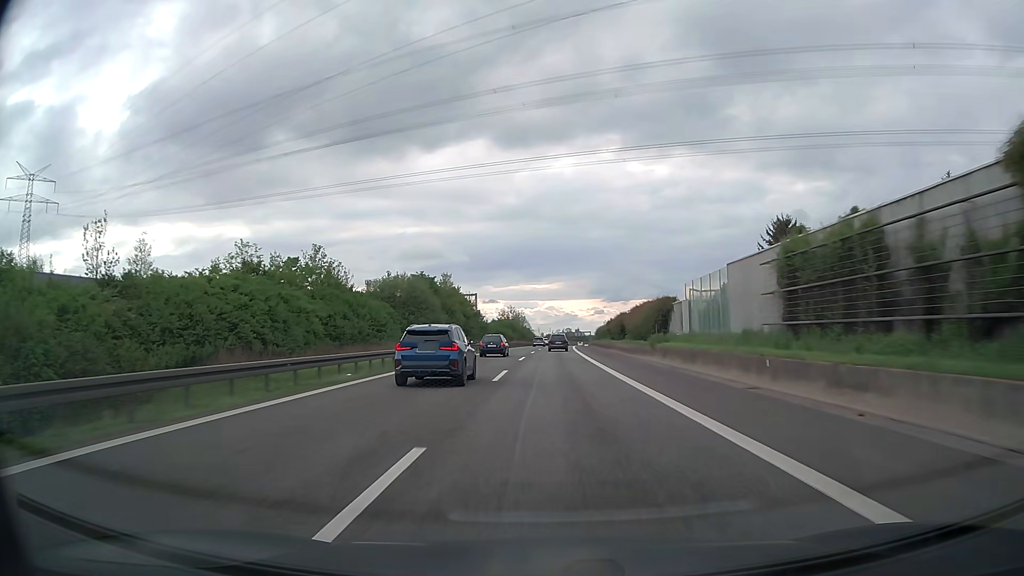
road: motorway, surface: asphalt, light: Day
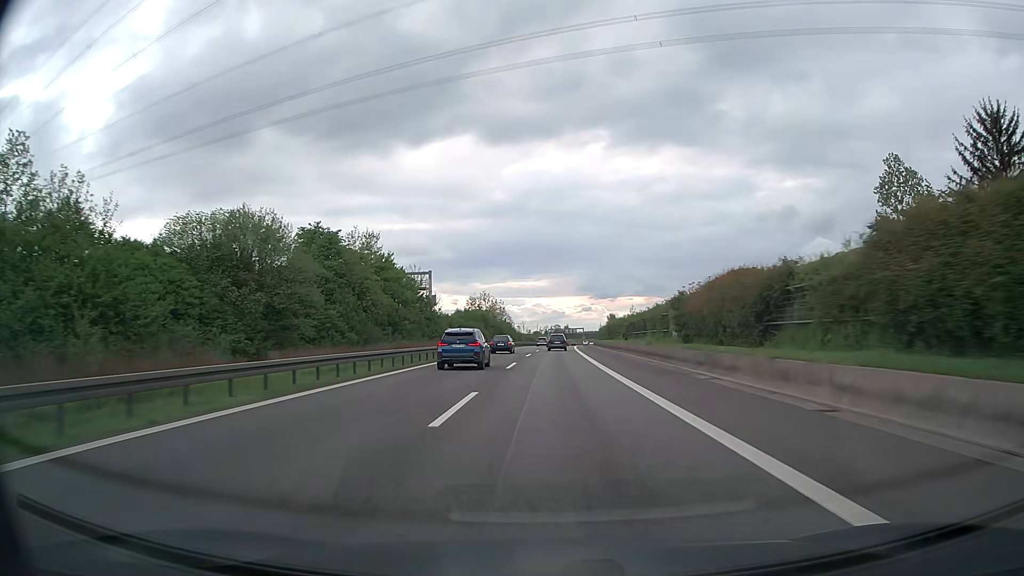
(+0.4, +45.9) m; +1°
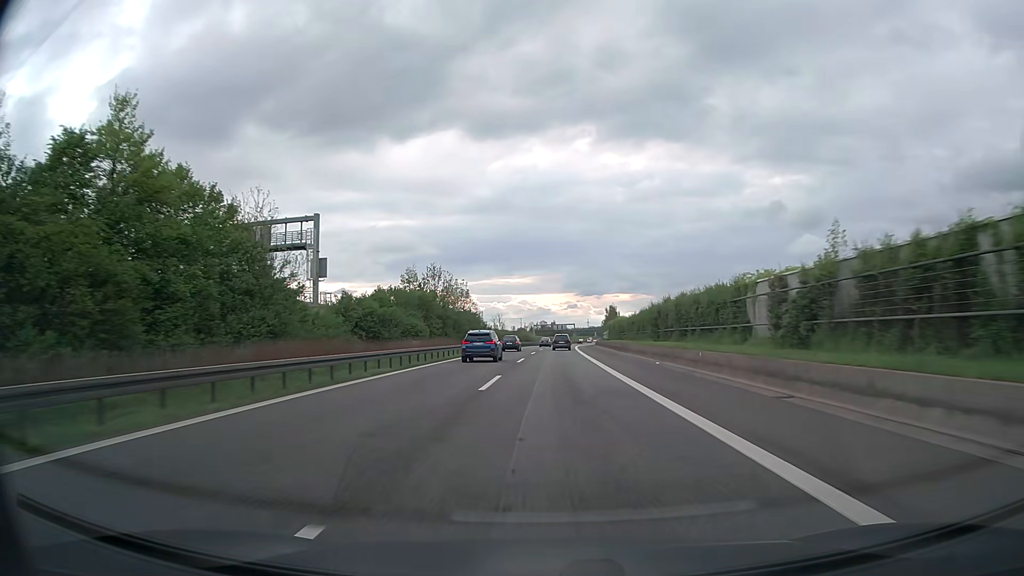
(+0.5, +47.0) m; +1°
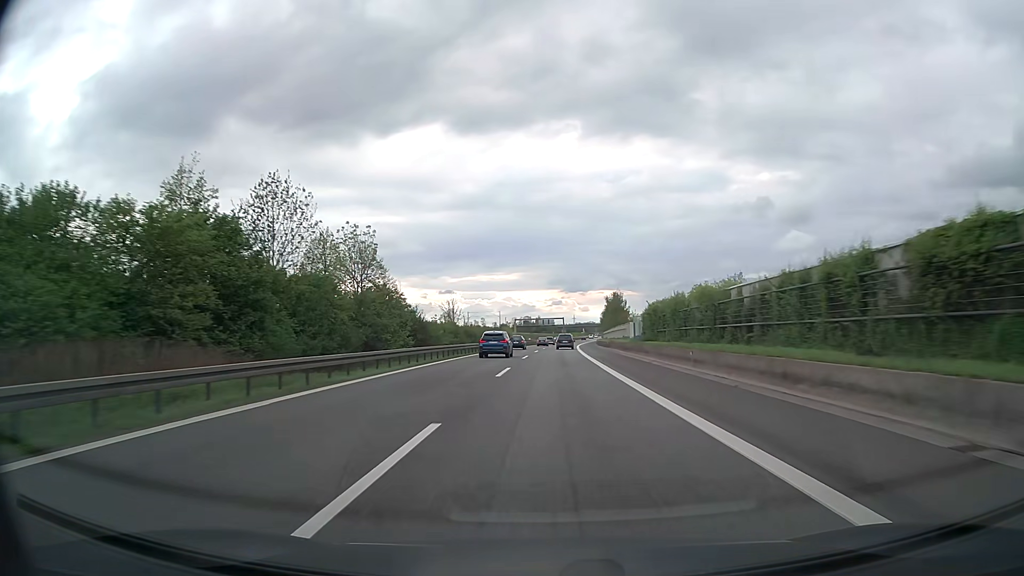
(+0.6, +48.2) m; +1°
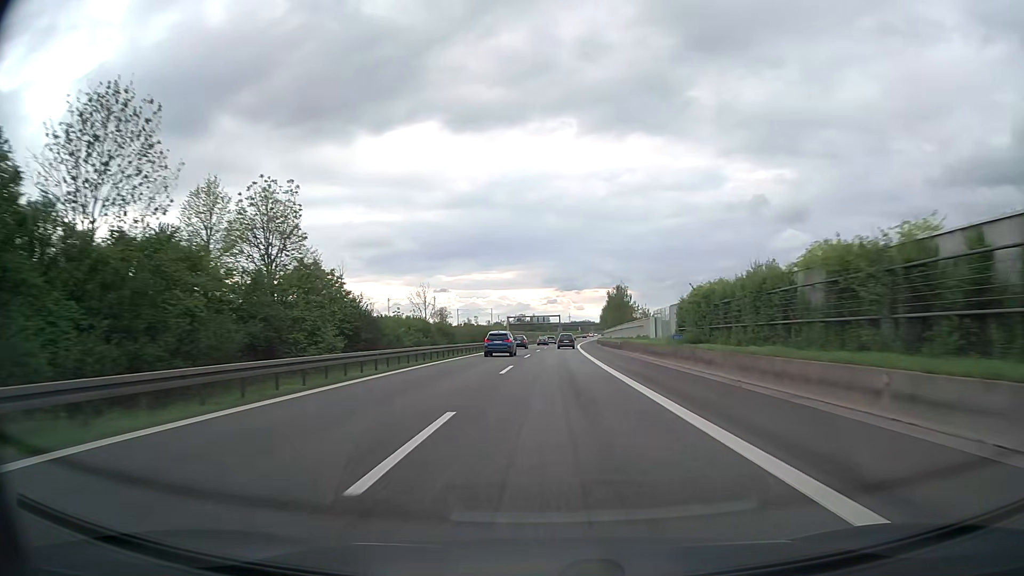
(+0.1, +16.3) m; 0°
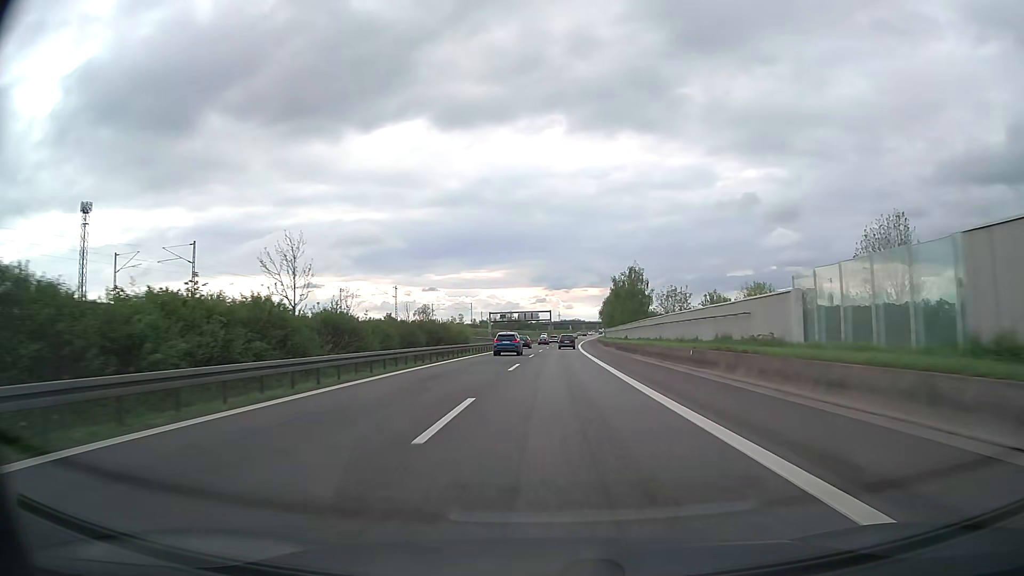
(+0.3, +33.1) m; +1°
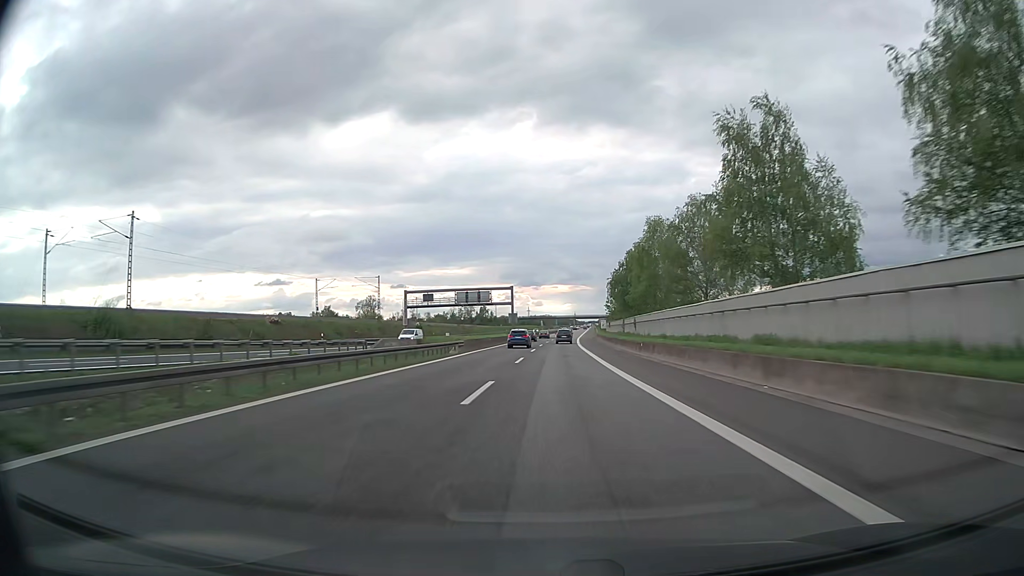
(+2.0, +85.1) m; +3°
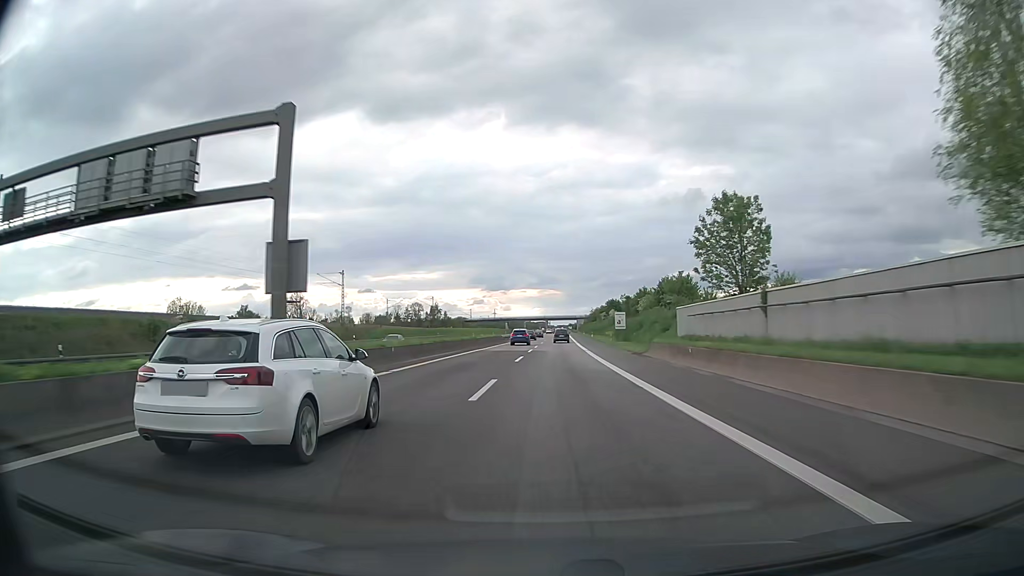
(+1.9, +88.4) m; +3°
(0, +10) (0, +20) (0, +30) (0, +40) (0, +50) (+1, +60) (+1, +70) (+1, +80) (+1, +90) (+2, +100) m
